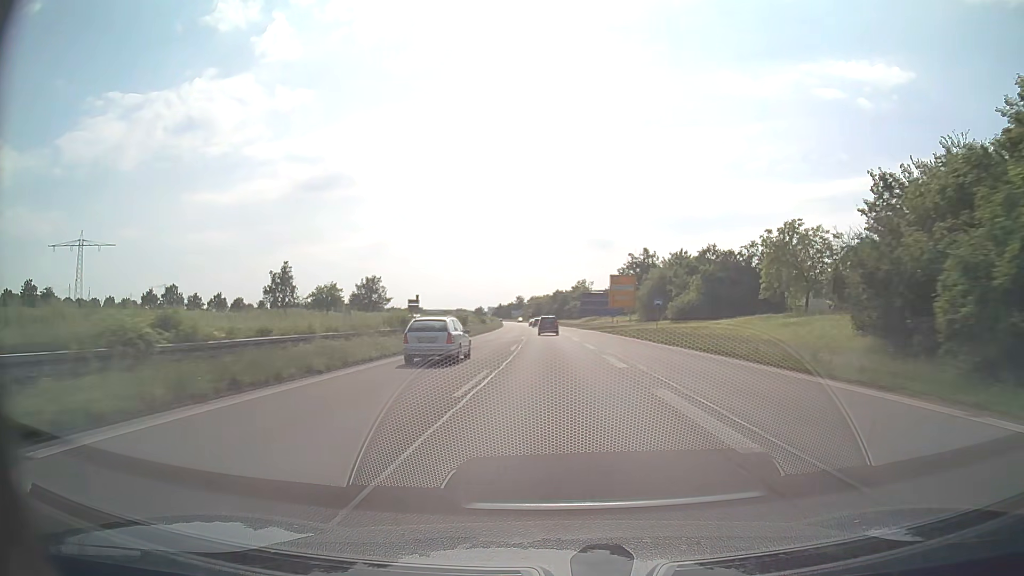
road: trunk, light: Day
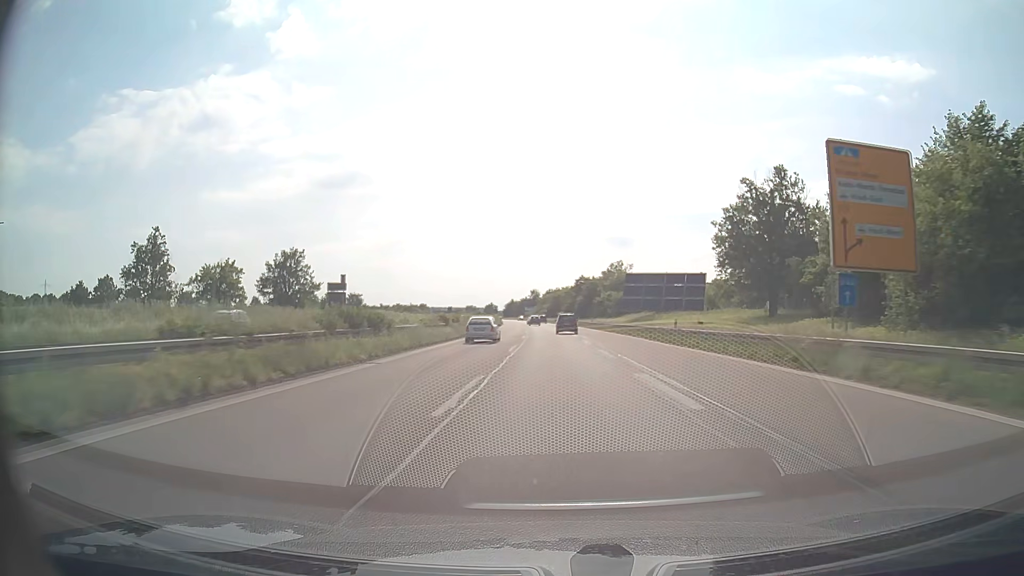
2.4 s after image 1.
(-0.8, +56.5) m; -2°
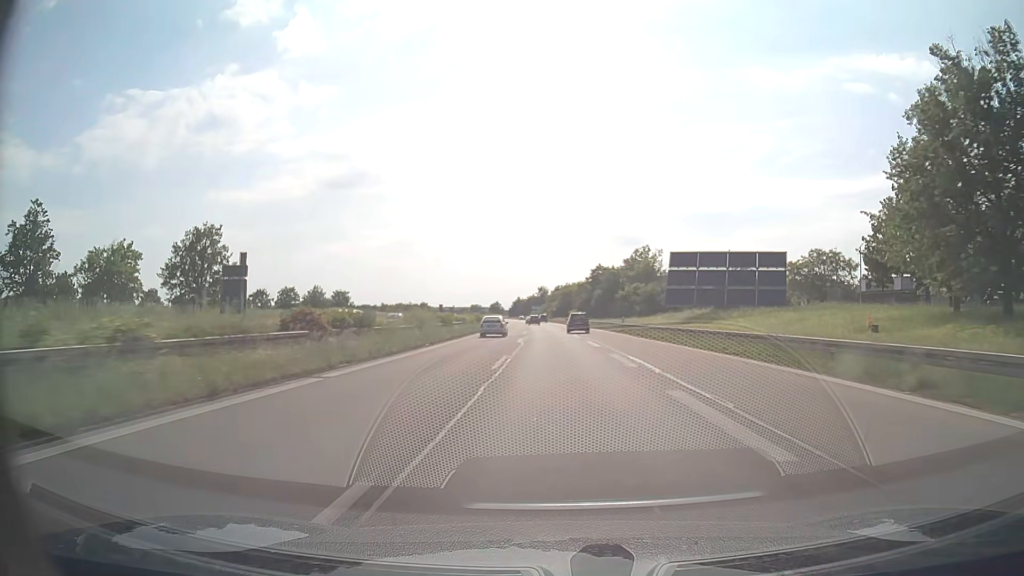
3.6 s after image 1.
(-0.1, +27.6) m; 0°
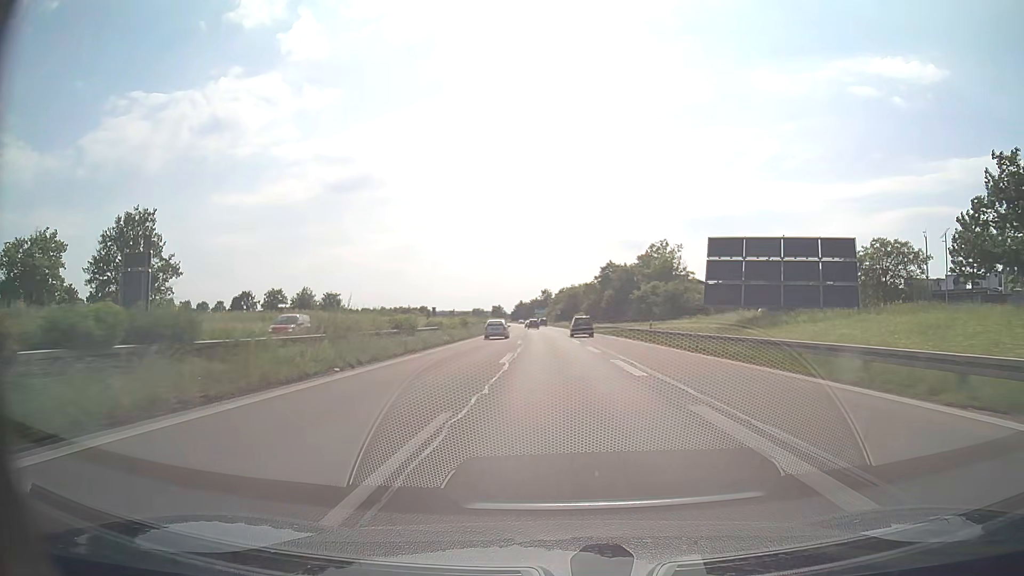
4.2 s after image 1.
(0.0, +13.8) m; 0°
(0, +10) (0, +20) (0, +30) (0, +40) (0, +50) (-1, +60) (-1, +70) (-2, +80) (-2, +90) (-3, +100) m
